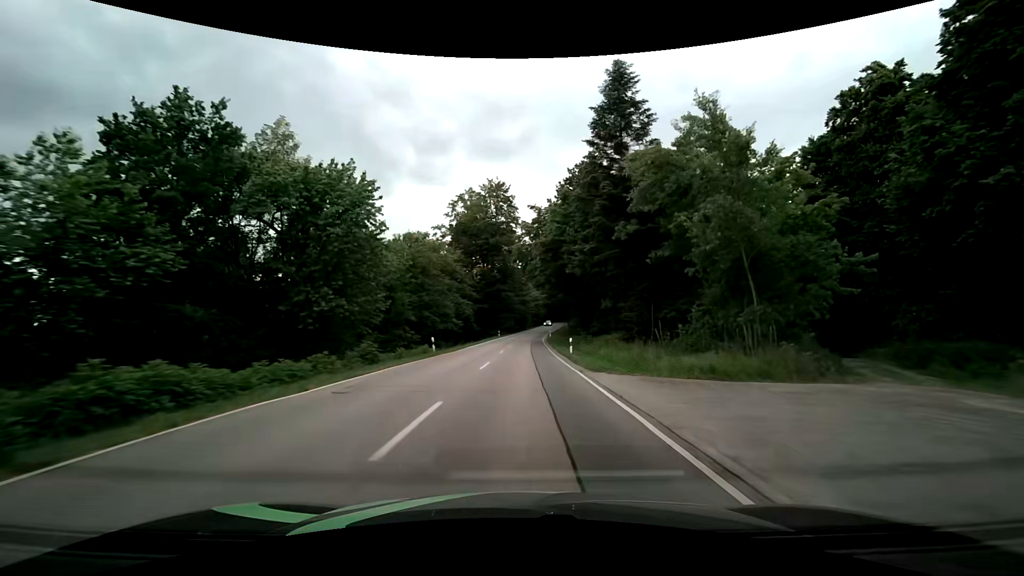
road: secondary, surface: asphalt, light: Day
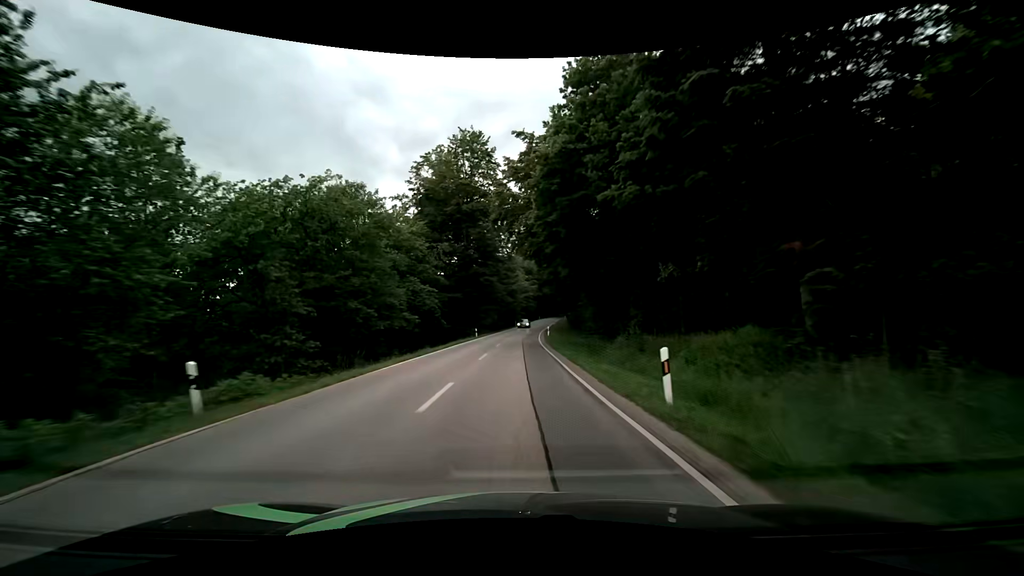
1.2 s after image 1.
(+0.3, +21.1) m; +1°
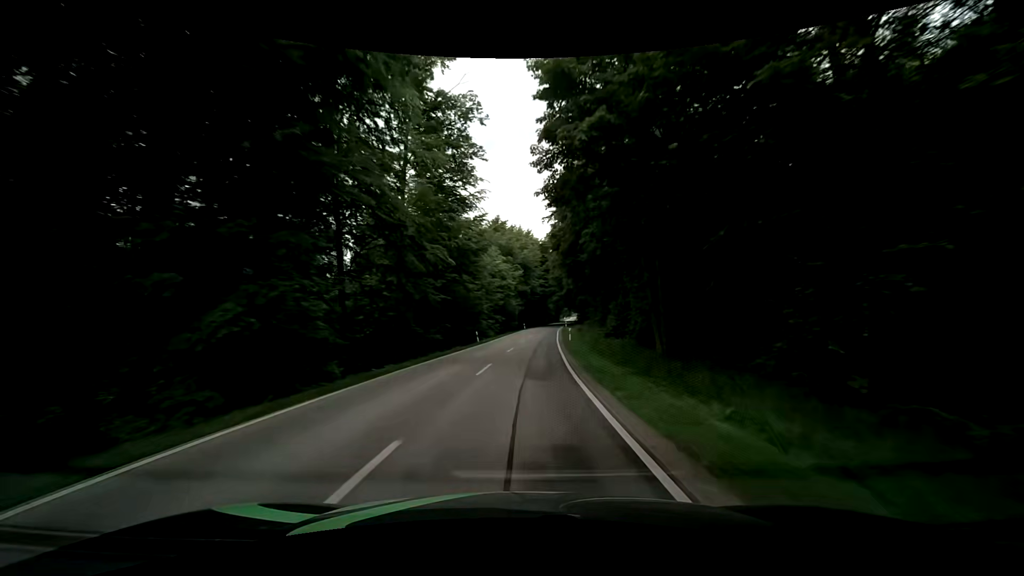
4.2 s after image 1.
(+0.8, +53.8) m; +2°
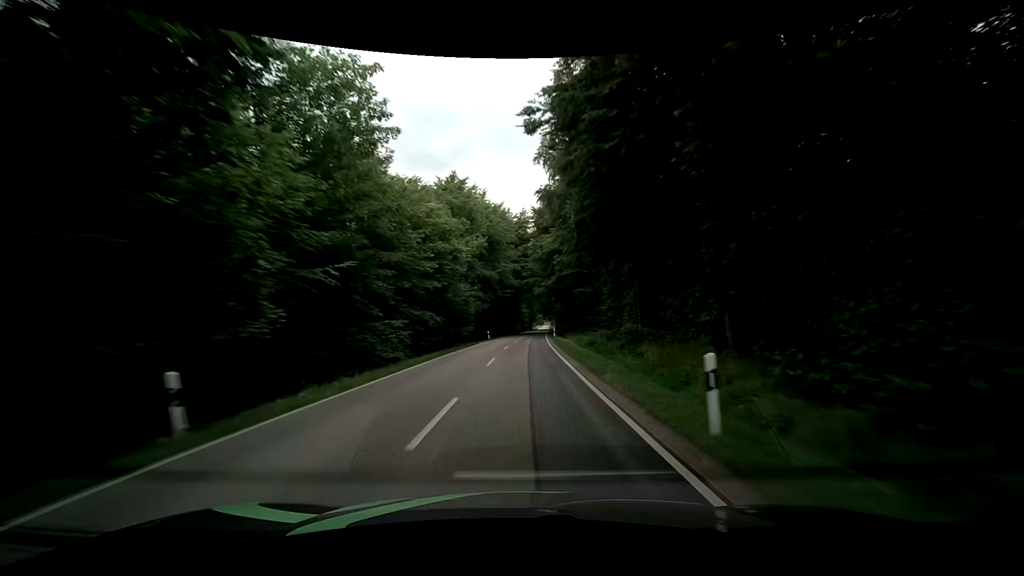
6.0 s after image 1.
(+1.0, +32.2) m; +4°
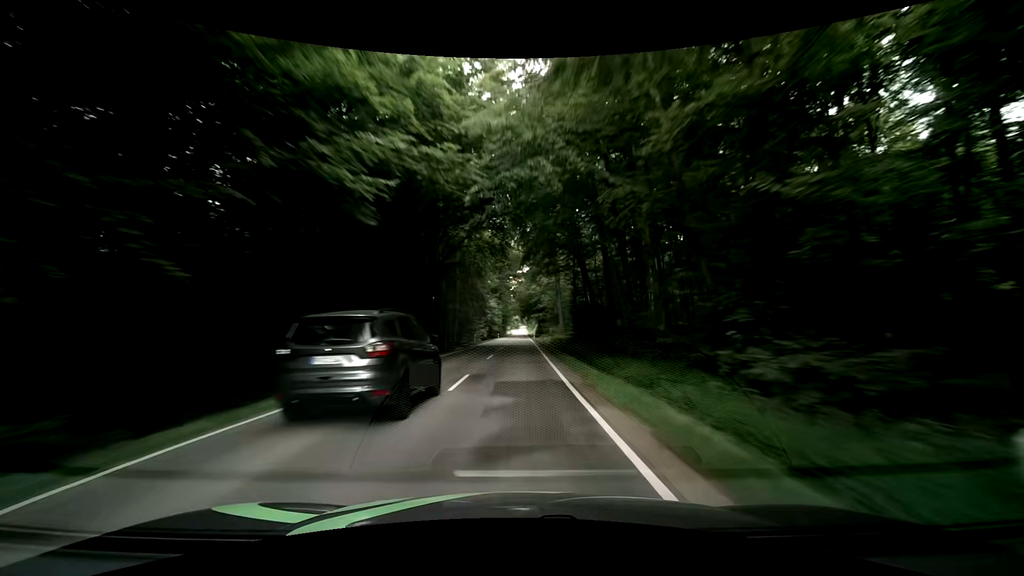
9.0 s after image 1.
(+1.1, +53.1) m; +2°
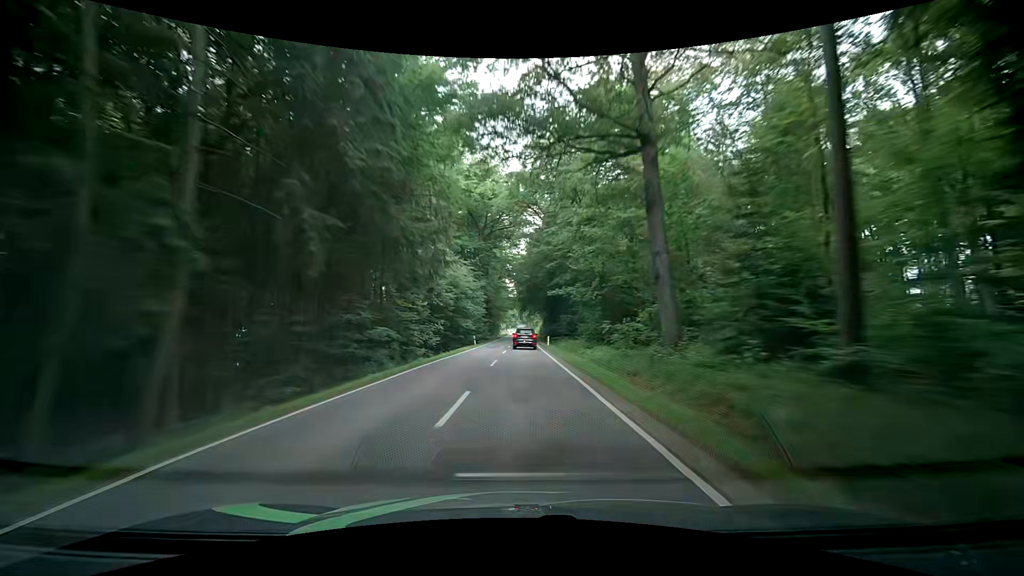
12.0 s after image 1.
(+0.7, +52.4) m; 0°
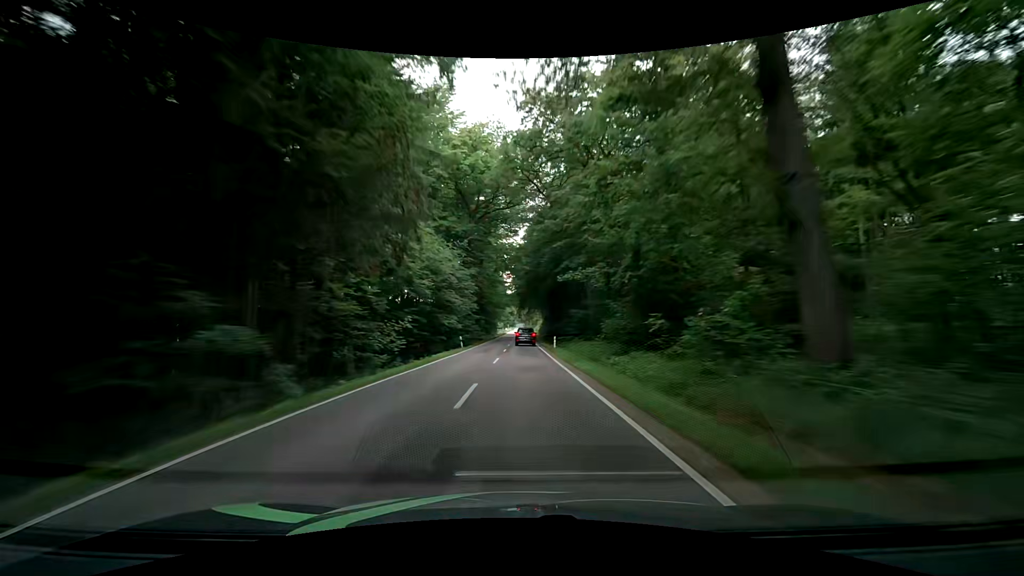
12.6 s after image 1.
(+0.2, +10.5) m; +2°
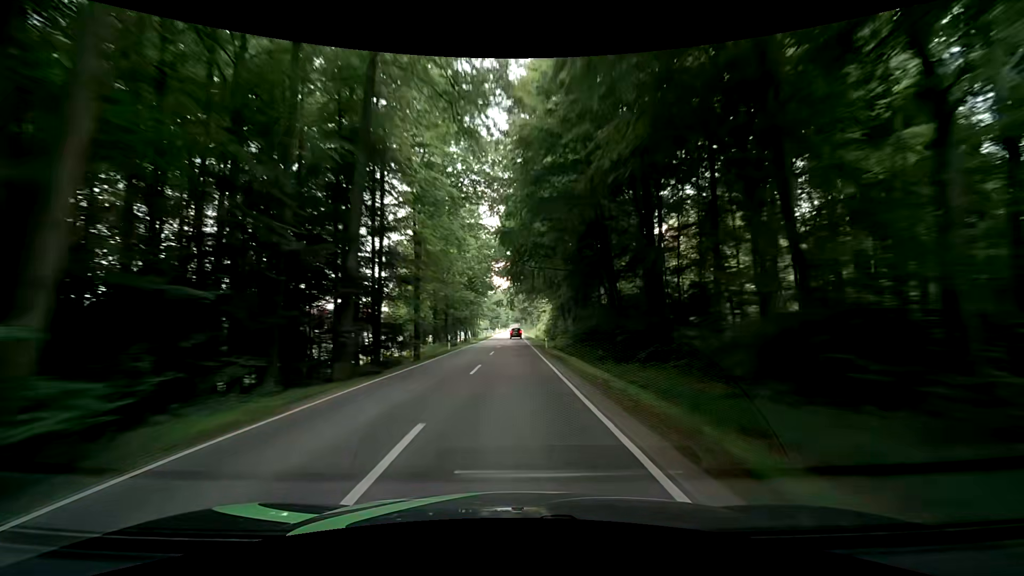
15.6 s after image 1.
(-0.1, +53.8) m; +1°
(0, +10) (0, +20) (0, +30) (-1, +40) (-1, +50) (-1, +60) (-1, +70) (-1, +80) (-2, +90) (-2, +100) m
